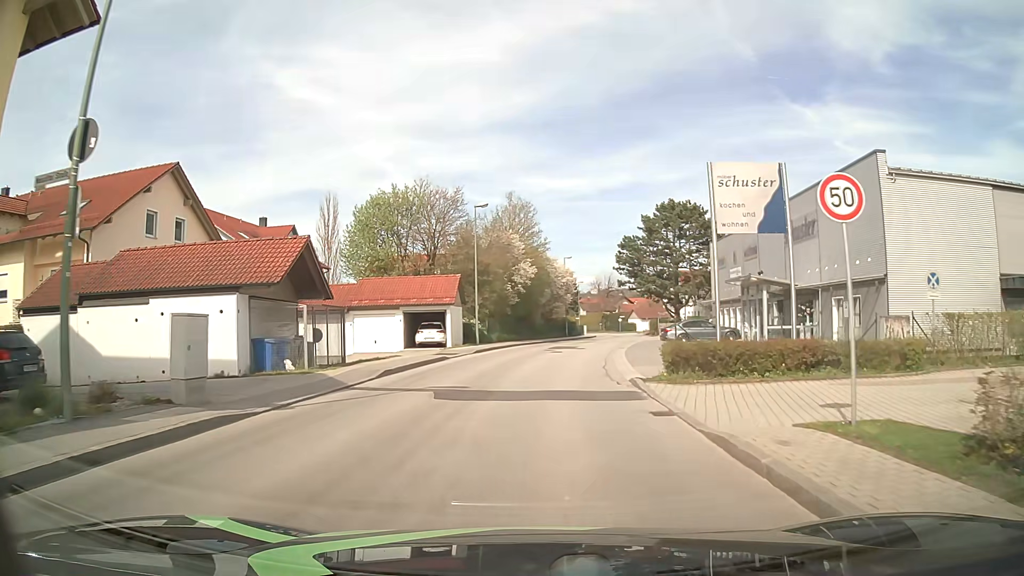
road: unclassified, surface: asphalt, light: Day
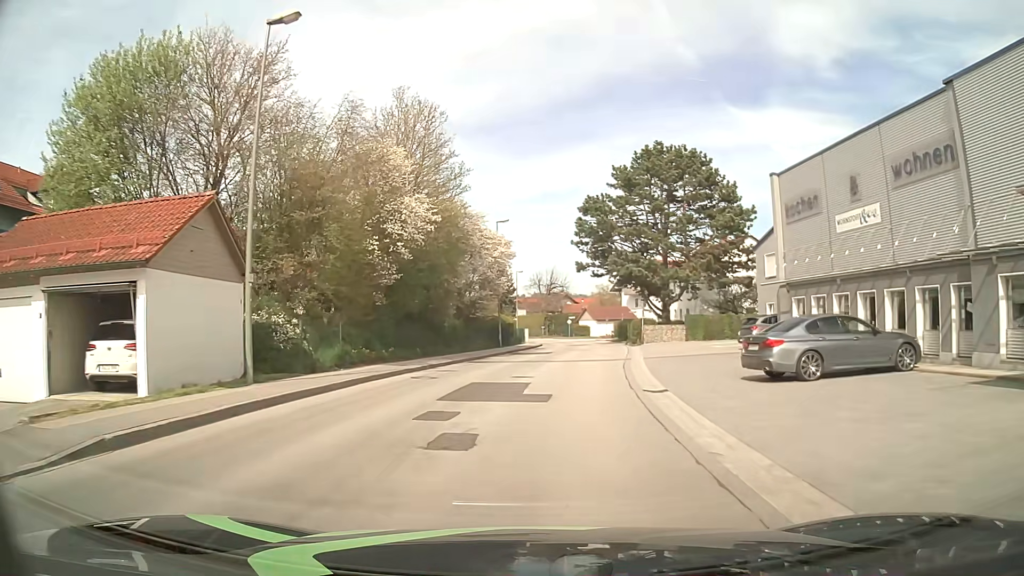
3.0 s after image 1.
(+1.0, +25.7) m; +5°
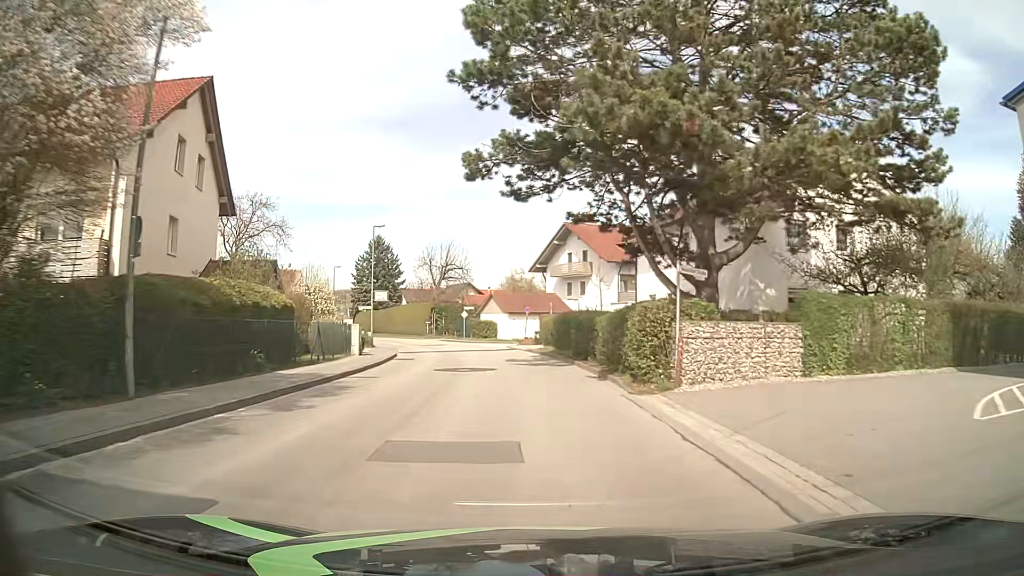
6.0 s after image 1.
(+2.4, +33.3) m; +7°
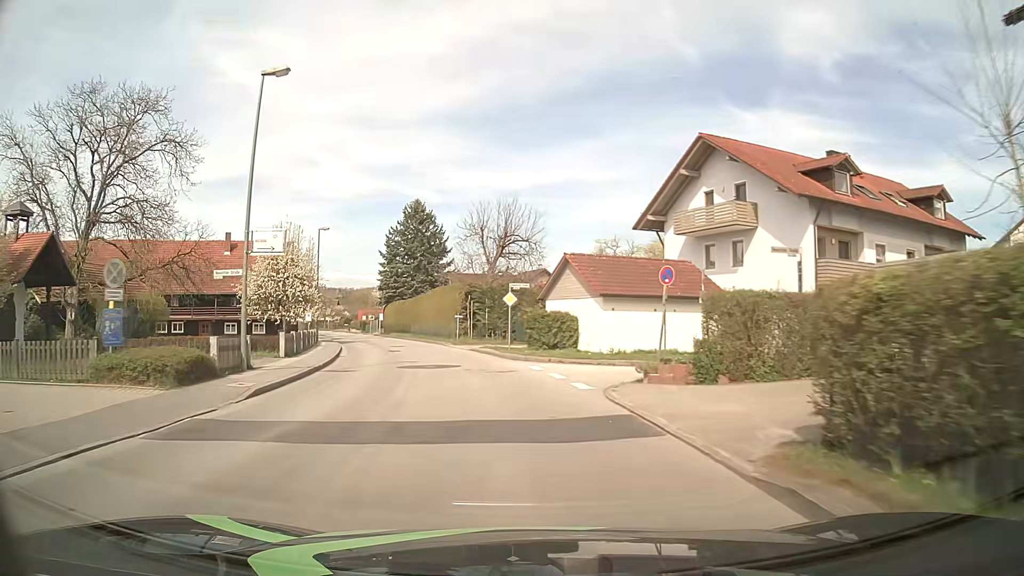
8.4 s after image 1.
(-0.7, +29.1) m; -6°
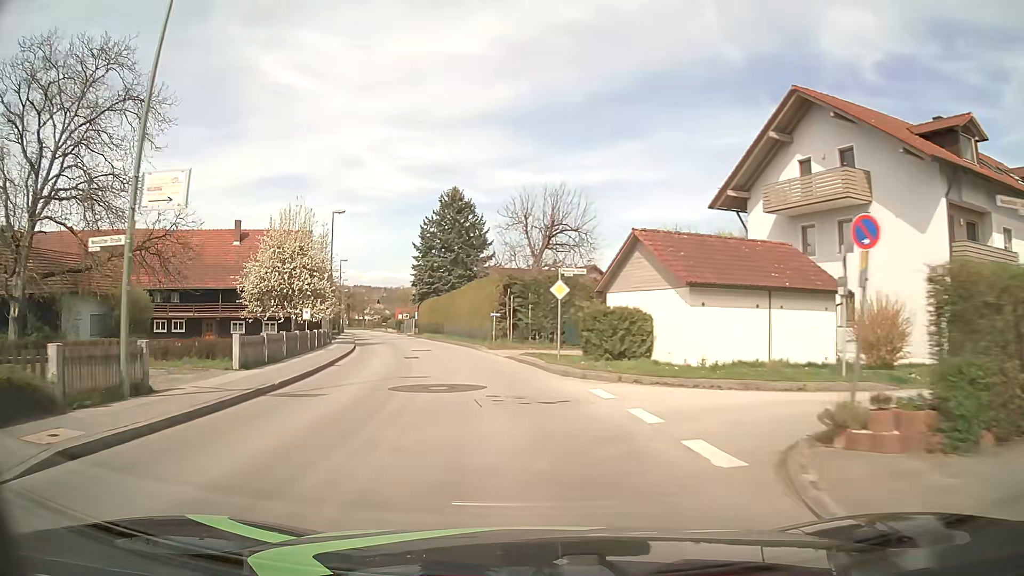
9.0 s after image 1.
(-0.2, +7.4) m; -4°
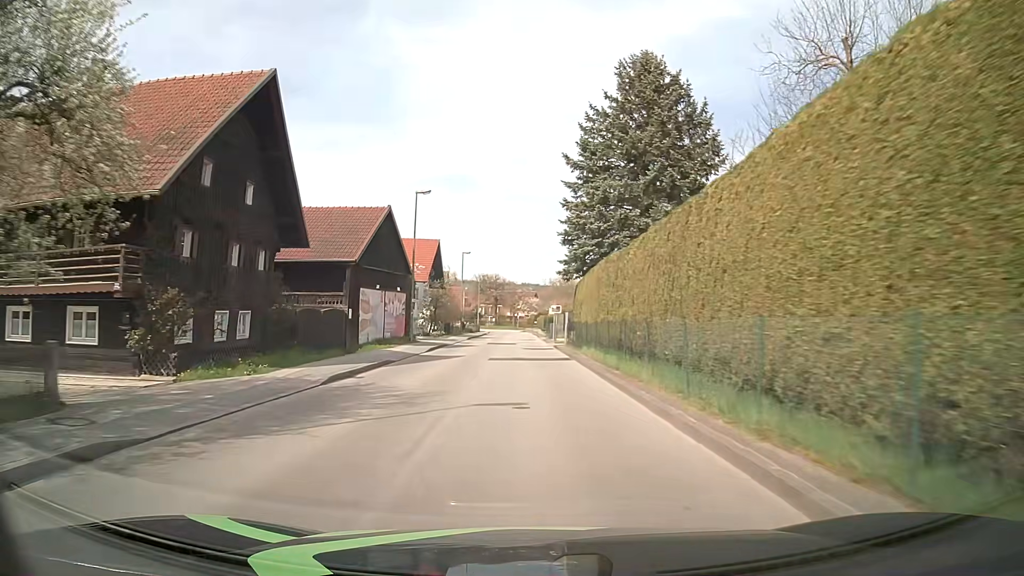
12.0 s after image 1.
(-5.4, +37.1) m; -14°
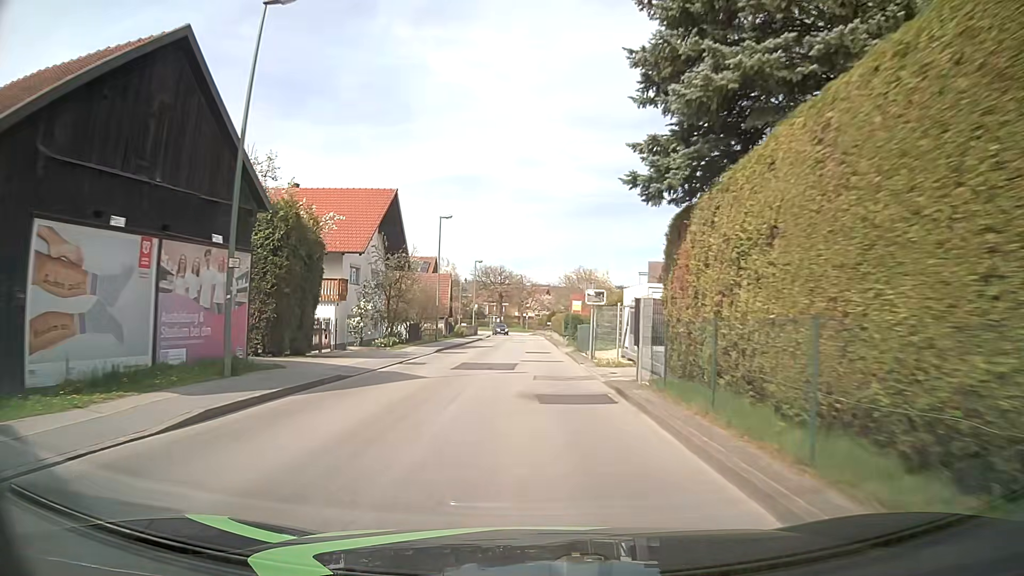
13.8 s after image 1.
(-0.3, +22.9) m; -1°
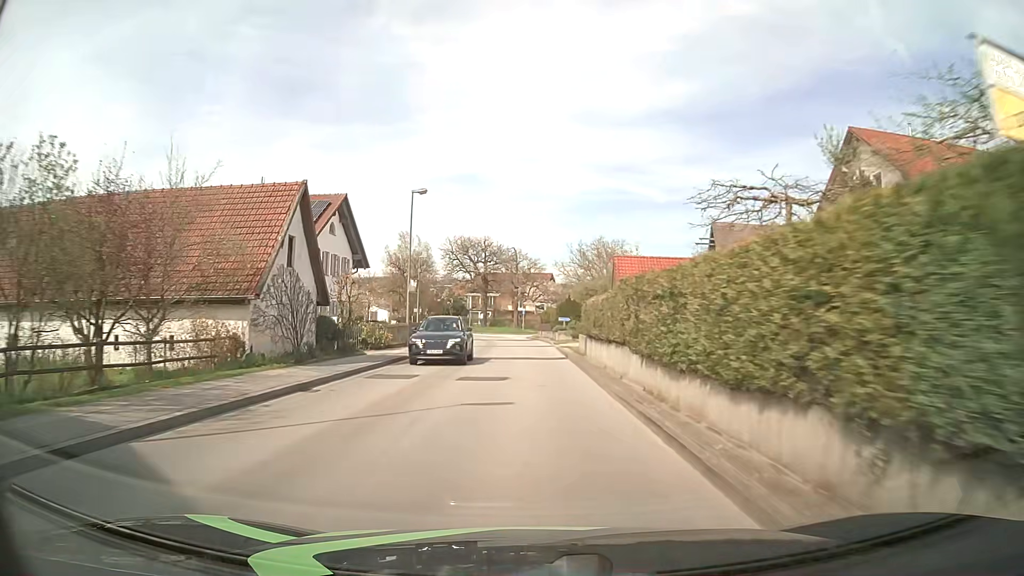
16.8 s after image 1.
(0.0, +38.3) m; 0°
(0, +10) (0, +20) (0, +30) (0, +40) (-1, +50) (-2, +60) (-5, +69) (-10, +78) (-16, +86) (-24, +93) m
